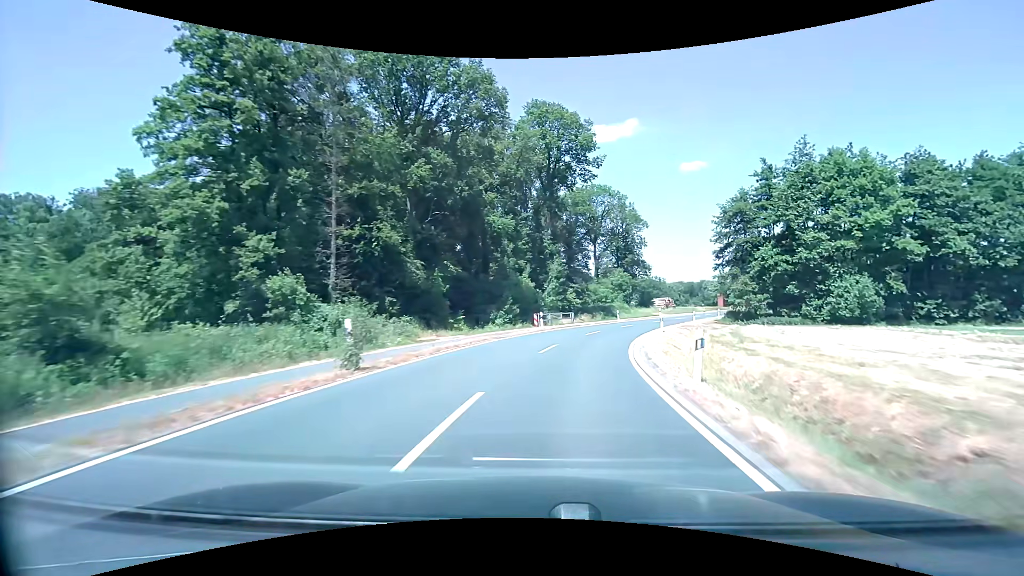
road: tertiary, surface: asphalt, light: Day
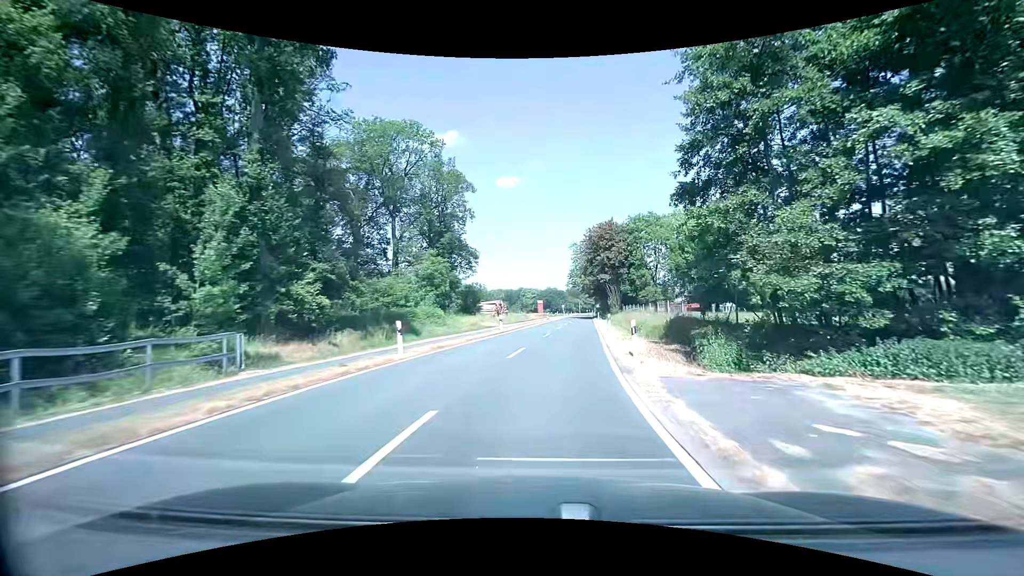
(+6.7, +35.5) m; +20°
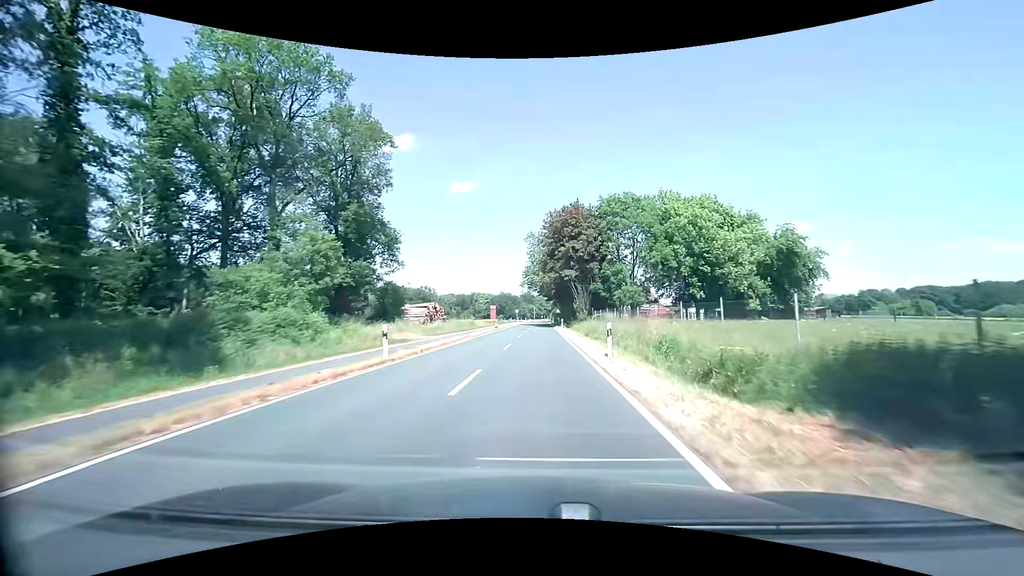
(+0.9, +18.1) m; +5°
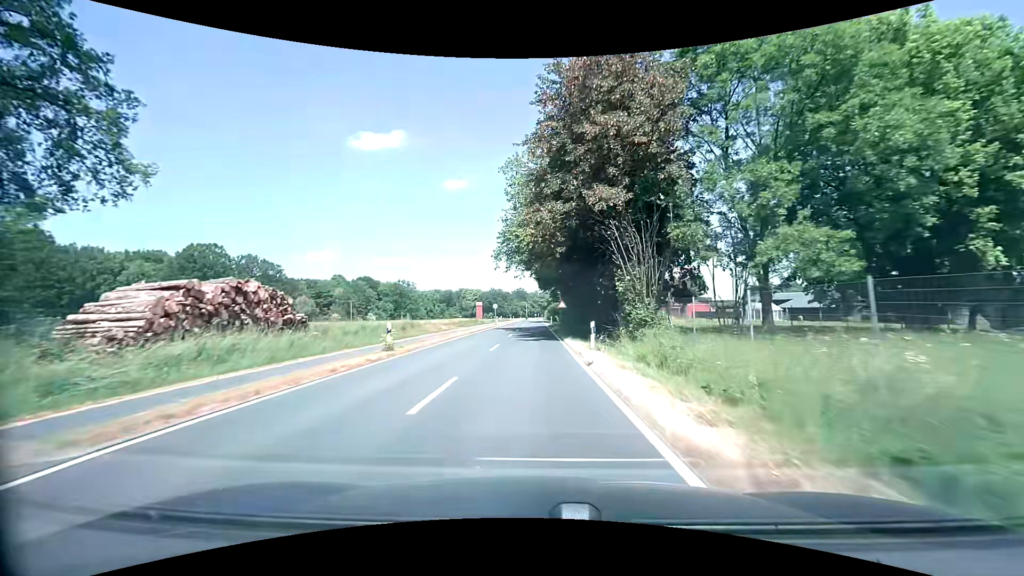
(+0.9, +38.1) m; +1°
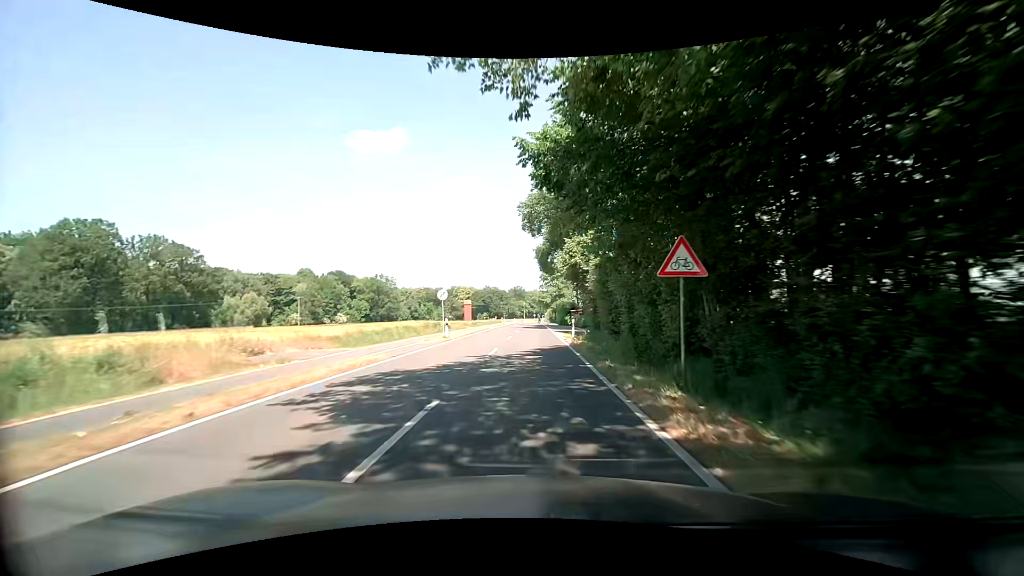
(-0.3, +39.0) m; 0°
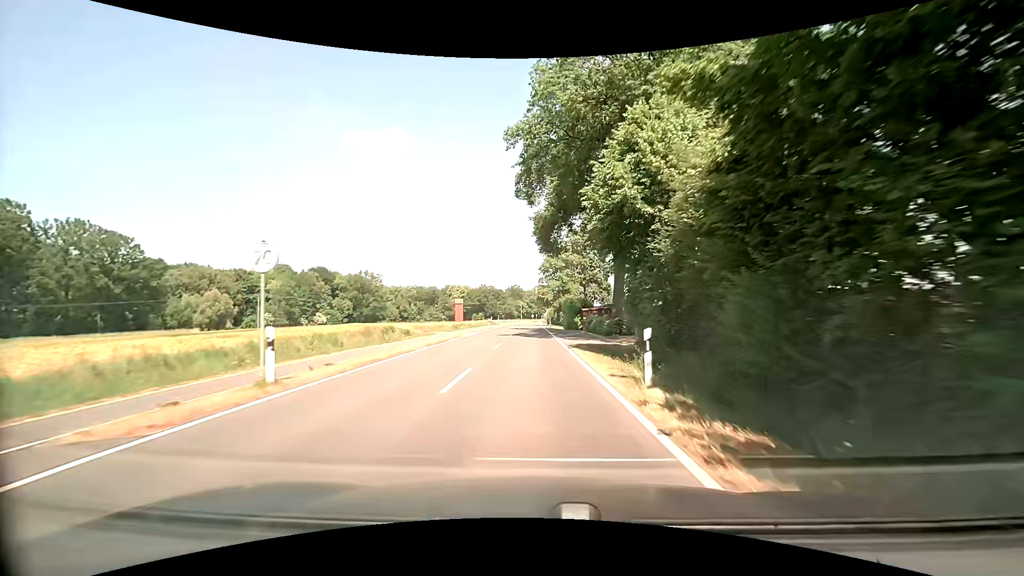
(+0.1, +19.5) m; 0°
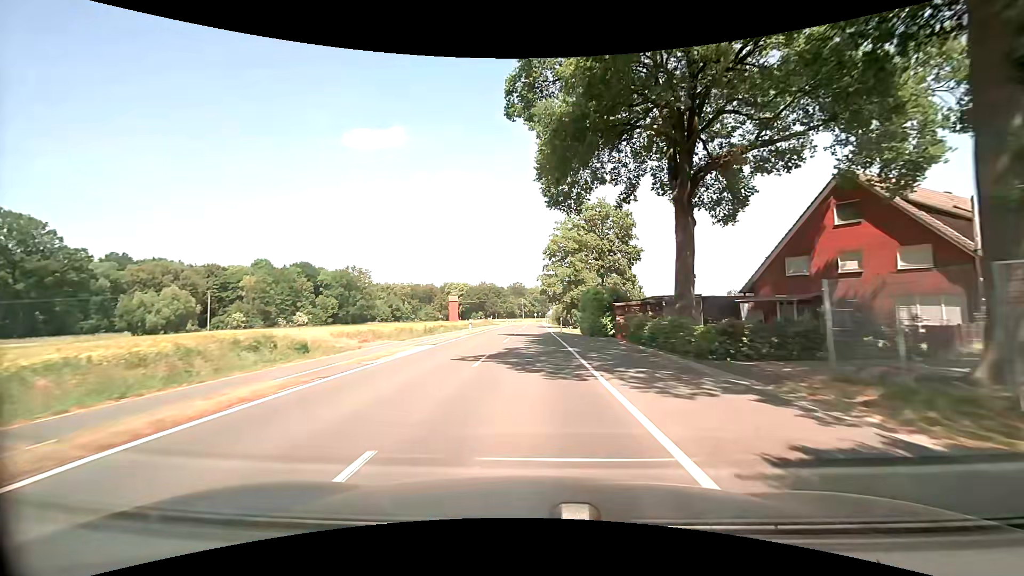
(-0.1, +19.7) m; 0°
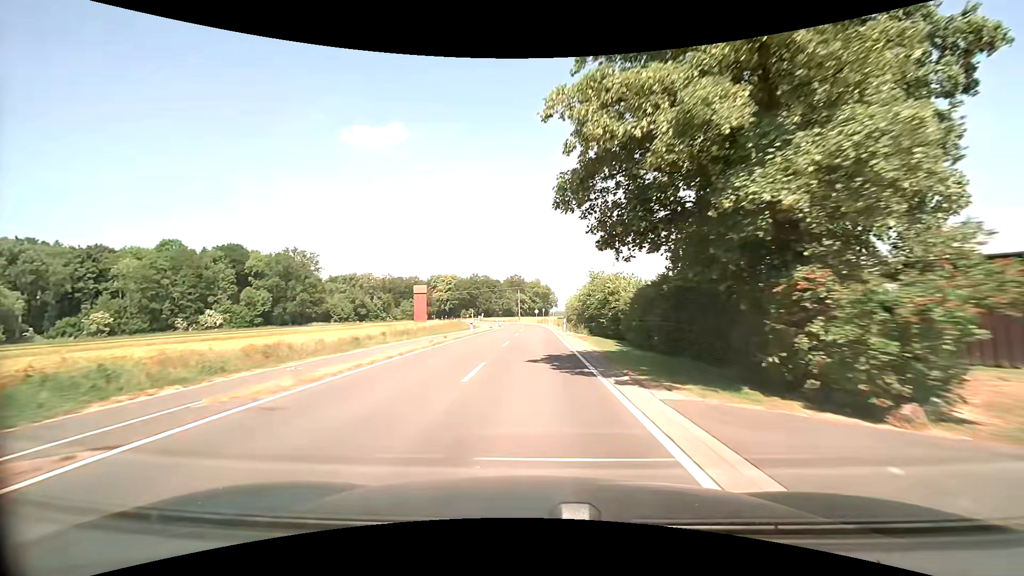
(0.0, +51.1) m; 0°
(0, +10) (0, +20) (0, +30) (0, +40) (0, +50) (0, +60) (0, +70) (-1, +80) (-2, +90) (-3, +100) m
